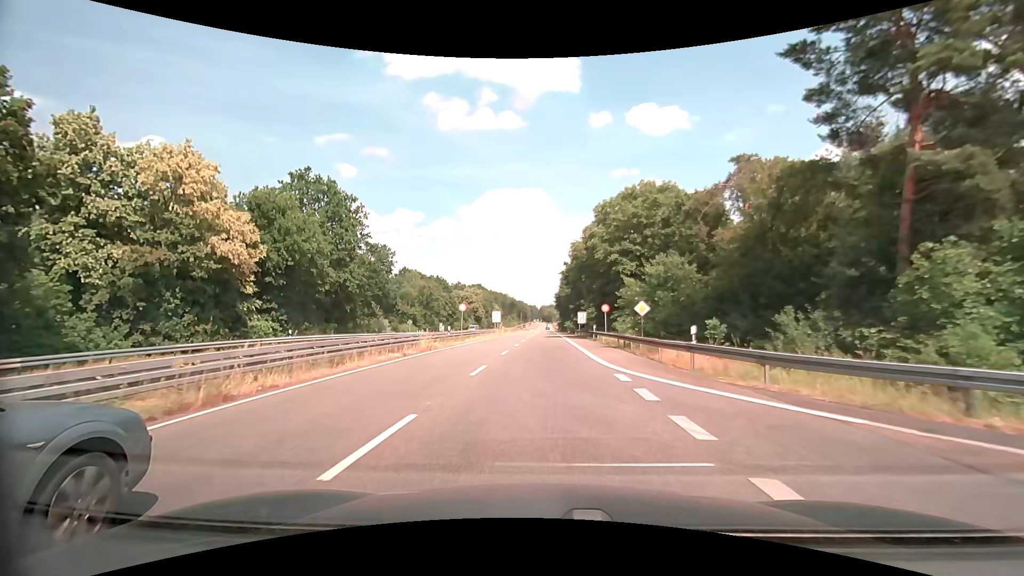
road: secondary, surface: asphalt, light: Day
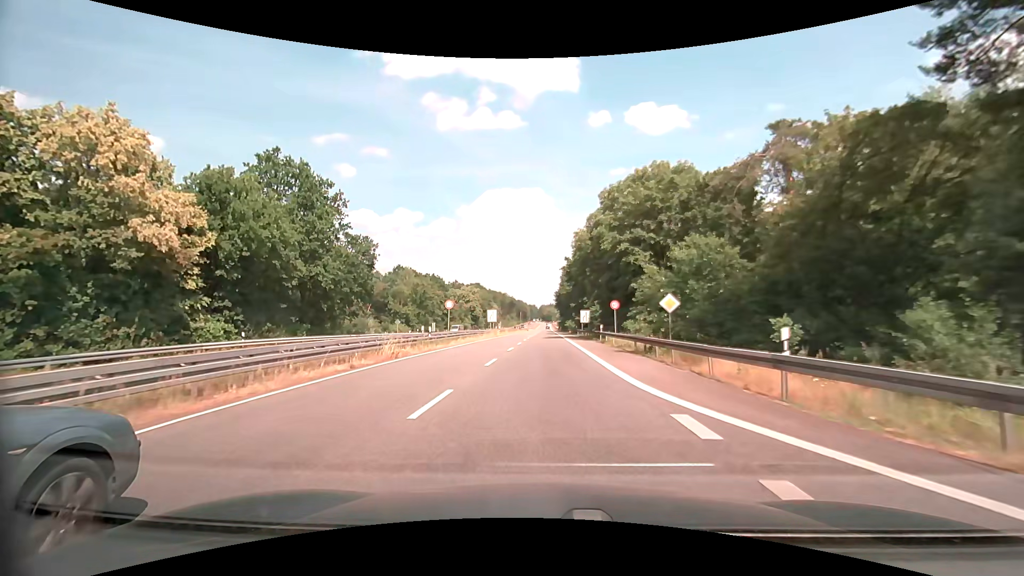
(0.0, +6.2) m; 0°
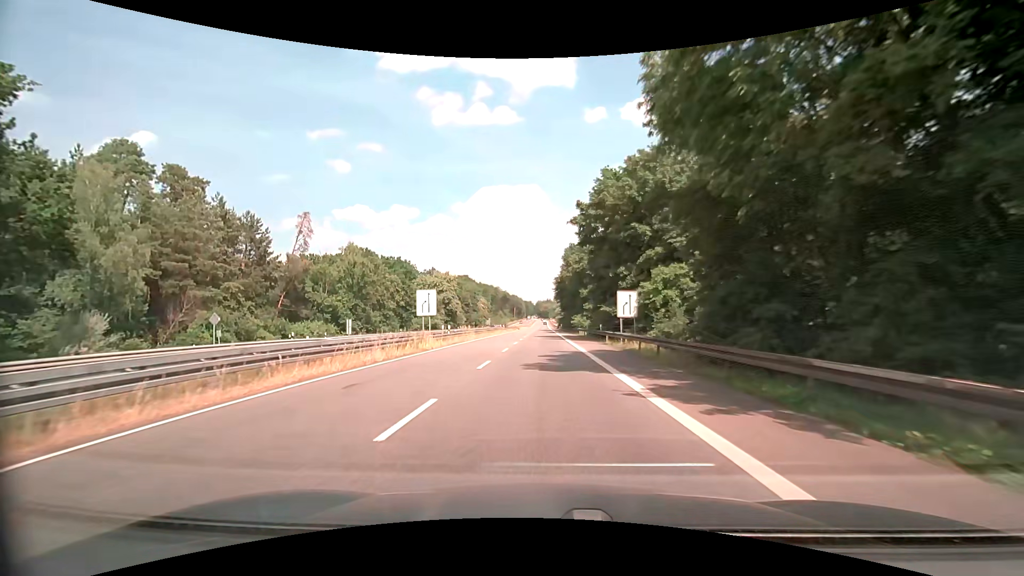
(+0.1, +37.8) m; 0°
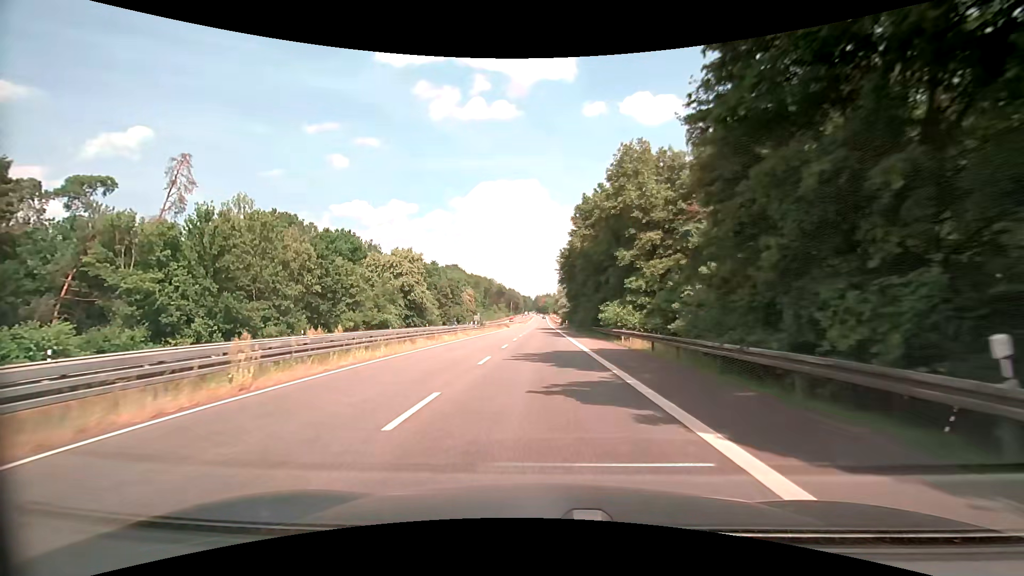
(+0.4, +35.7) m; 0°
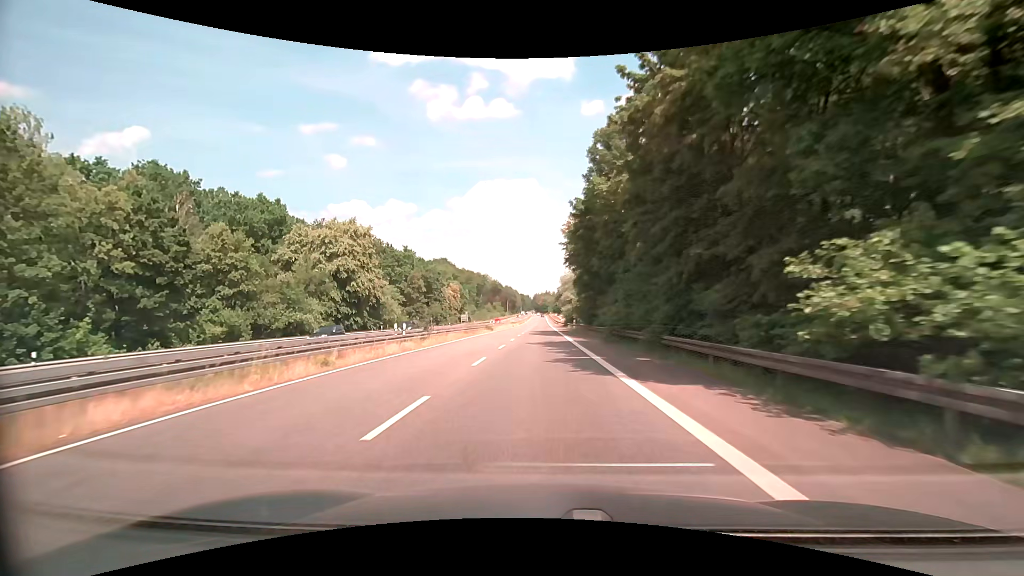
(+0.1, +27.4) m; 0°
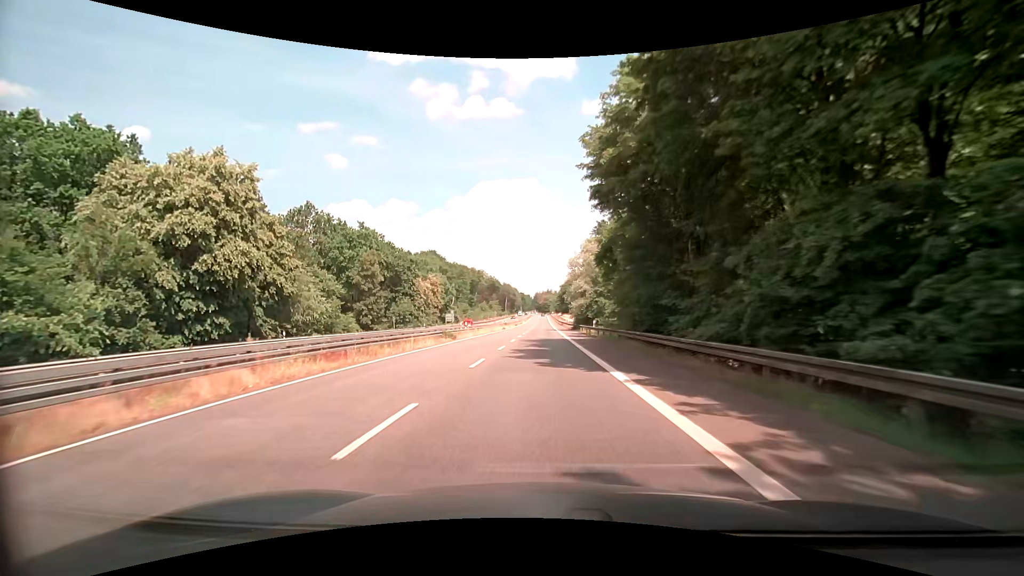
(0.0, +27.5) m; 0°
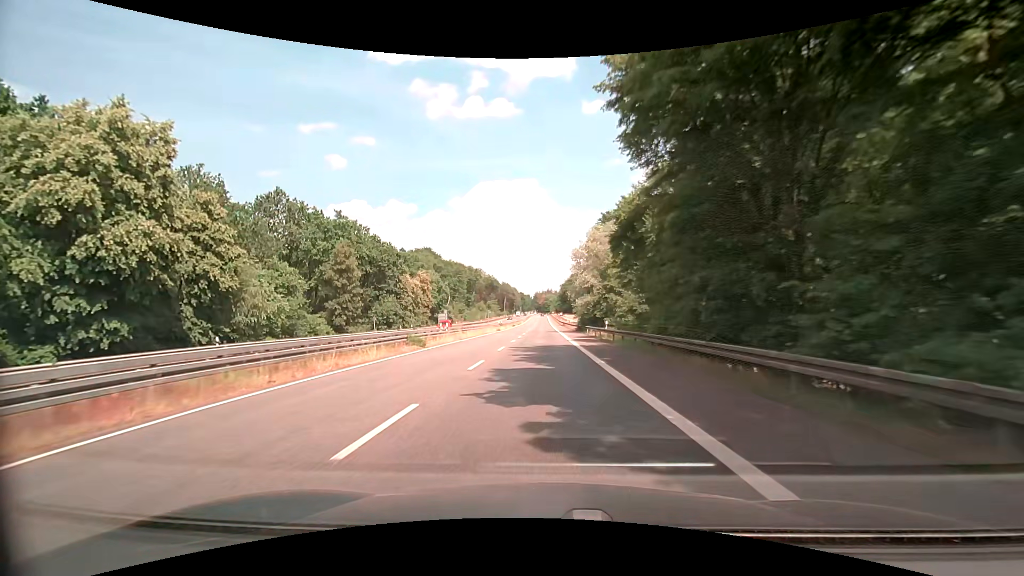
(0.0, +9.2) m; 0°
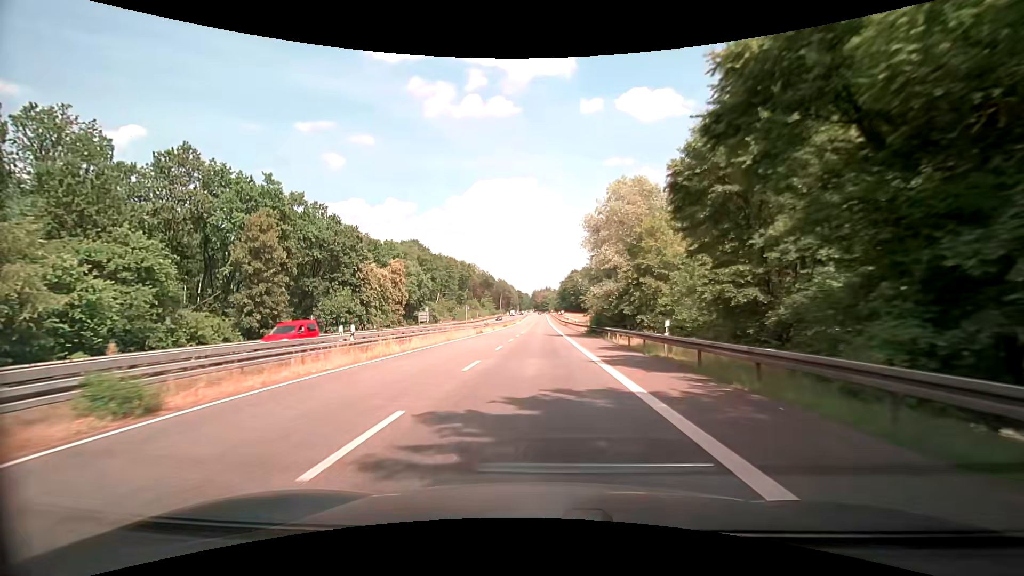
(0.0, +18.5) m; 0°
(0, +10) (0, +20) (0, +30) (0, +40) (0, +50) (0, +60) (0, +70) (0, +80) (0, +90) (0, +100) m
